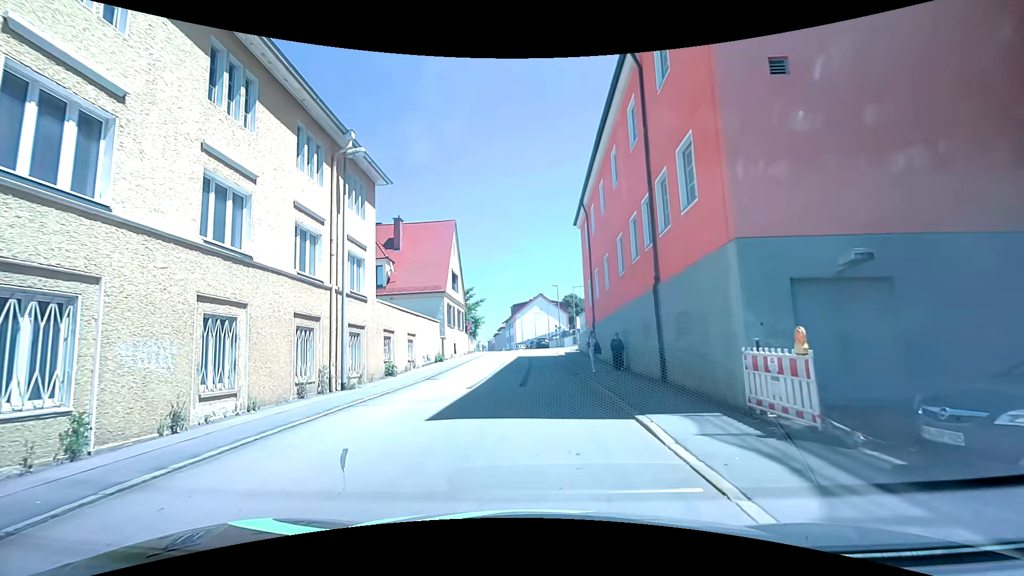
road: residential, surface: asphalt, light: Day
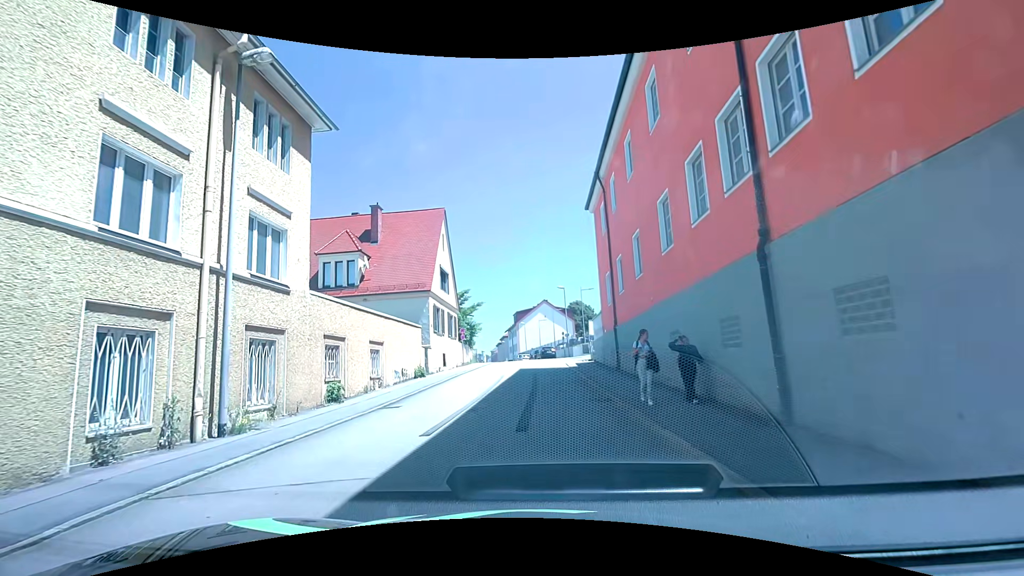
(0.0, +6.6) m; -2°
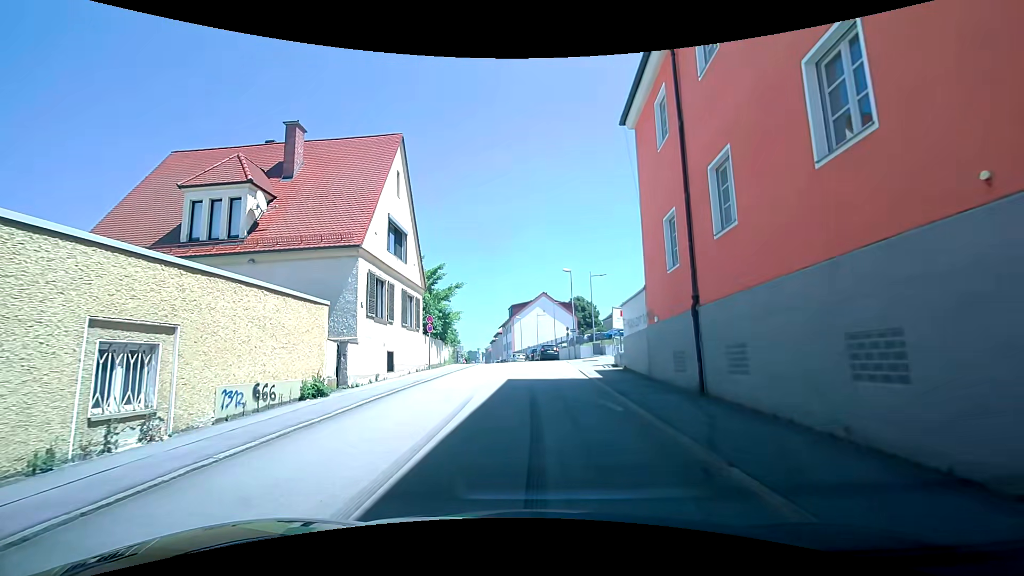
(+0.3, +12.0) m; +1°
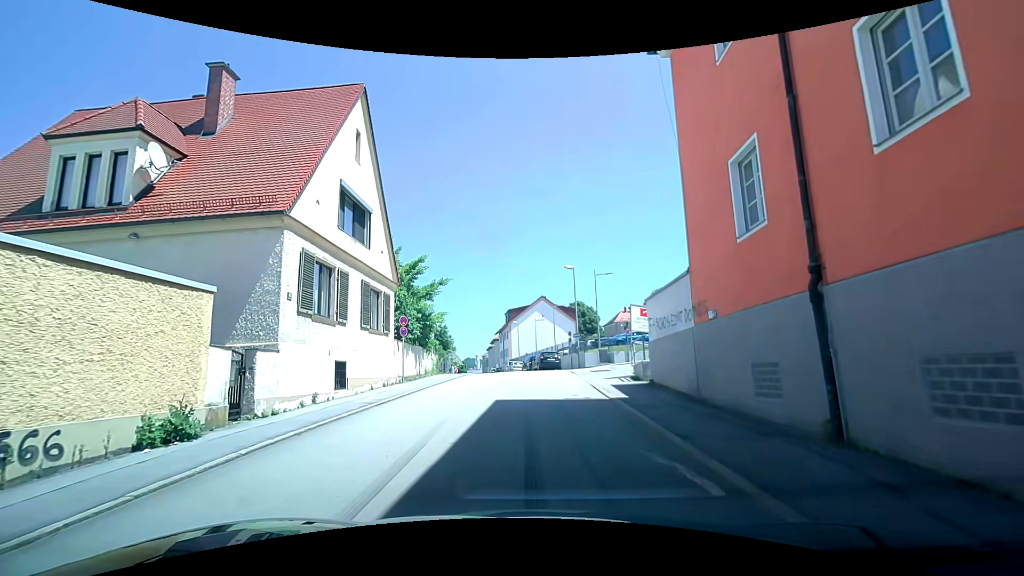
(+0.1, +5.3) m; +2°
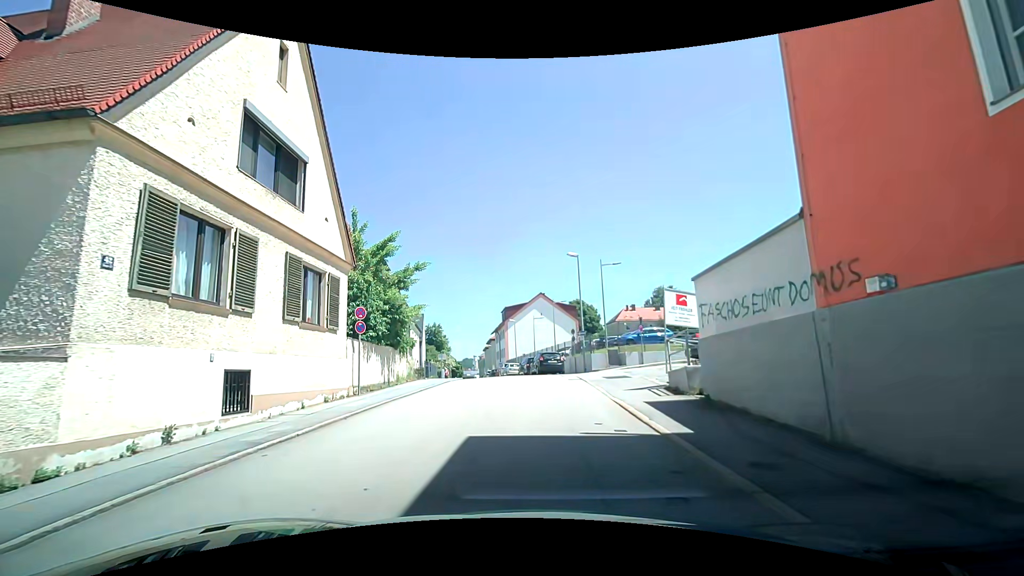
(0.0, +5.4) m; 0°
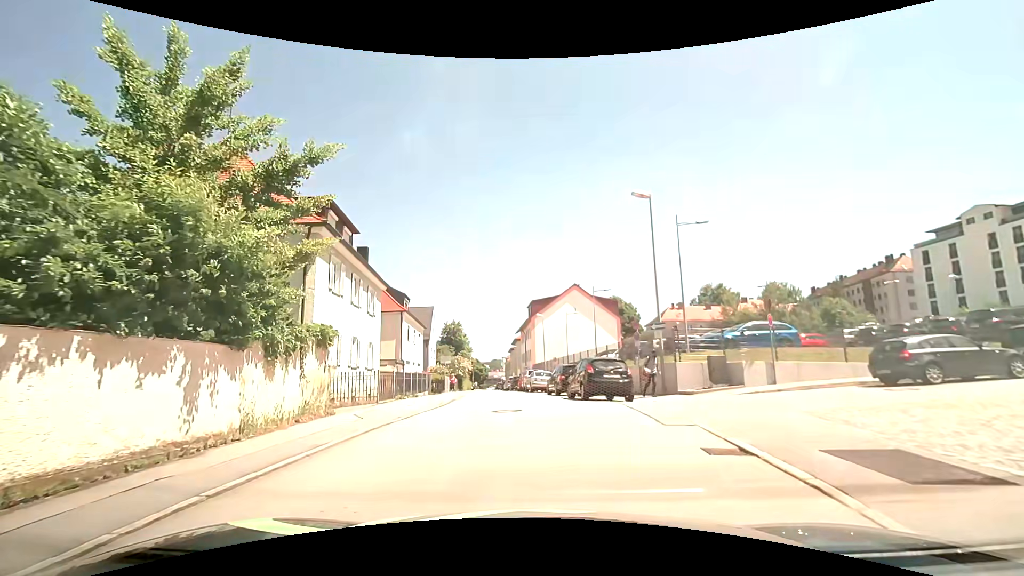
(-0.2, +13.8) m; -3°
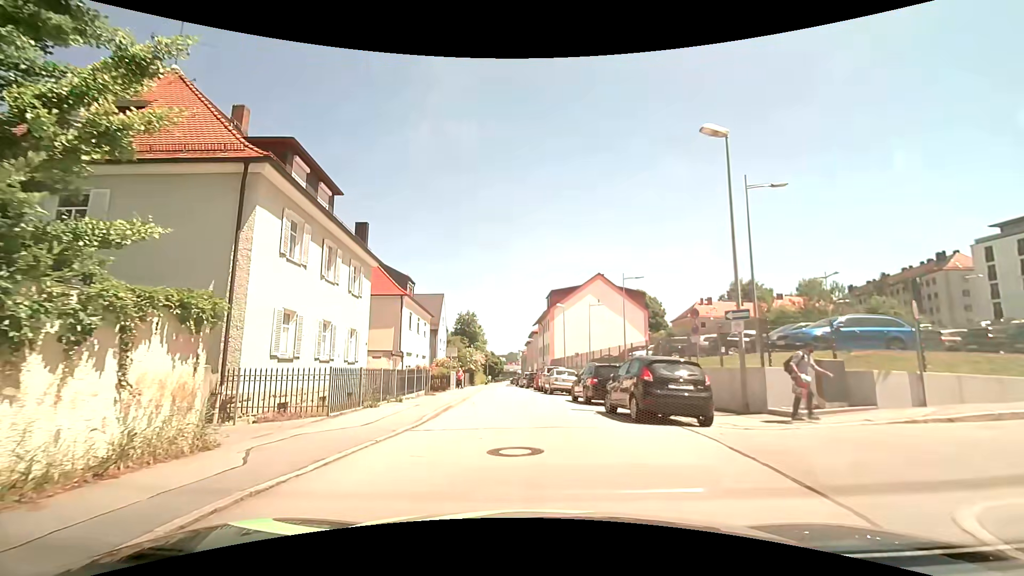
(-0.2, +5.6) m; -2°
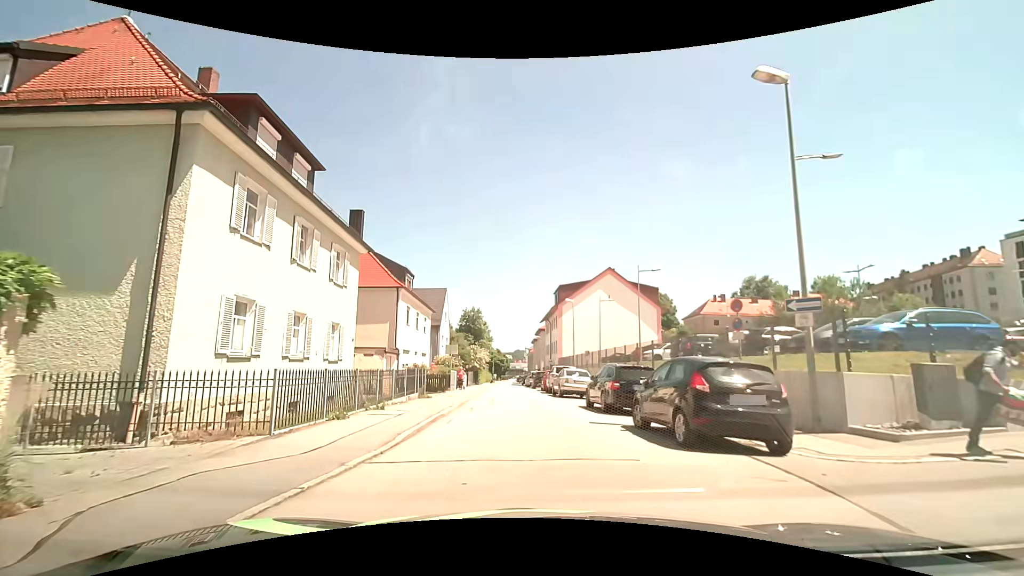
(0.0, +2.9) m; -1°
(0, +10) (-1, +20) (-1, +30) (-2, +40) (-3, +50) (-3, +60) (-4, +70) (-4, +80) (-4, +90) (-5, +100) m
